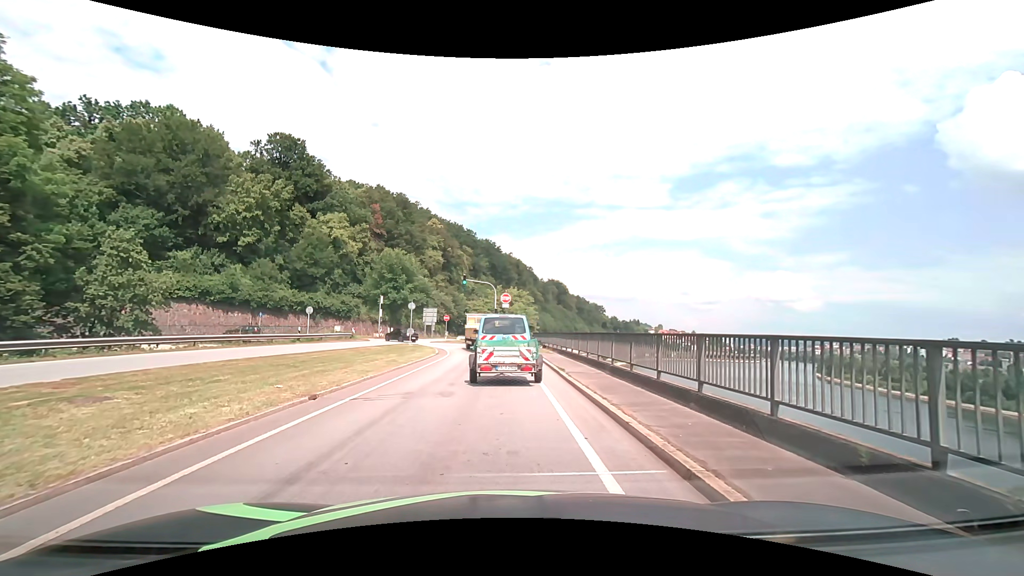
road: primary_link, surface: asphalt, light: Day
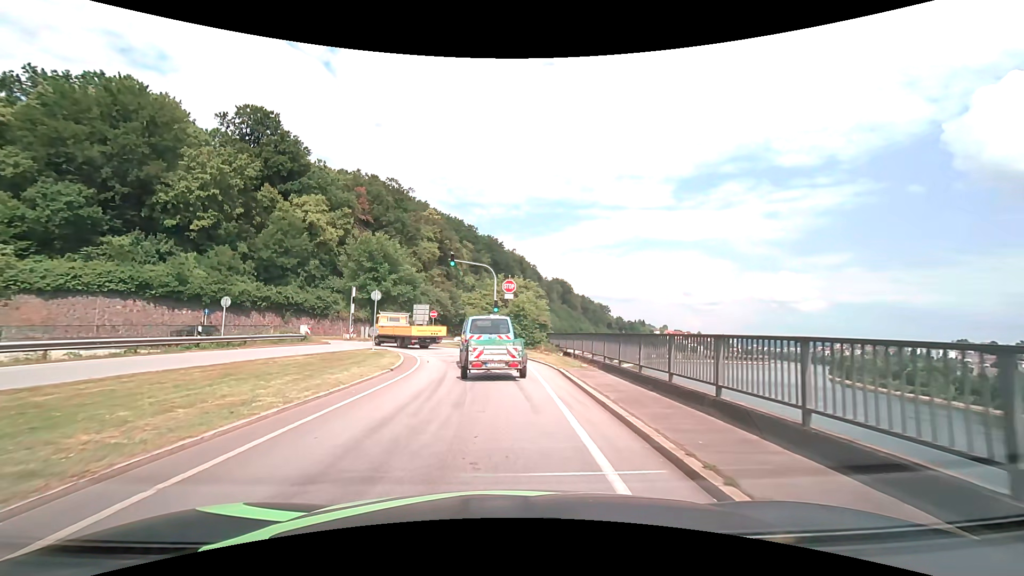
(+0.1, +13.0) m; 0°
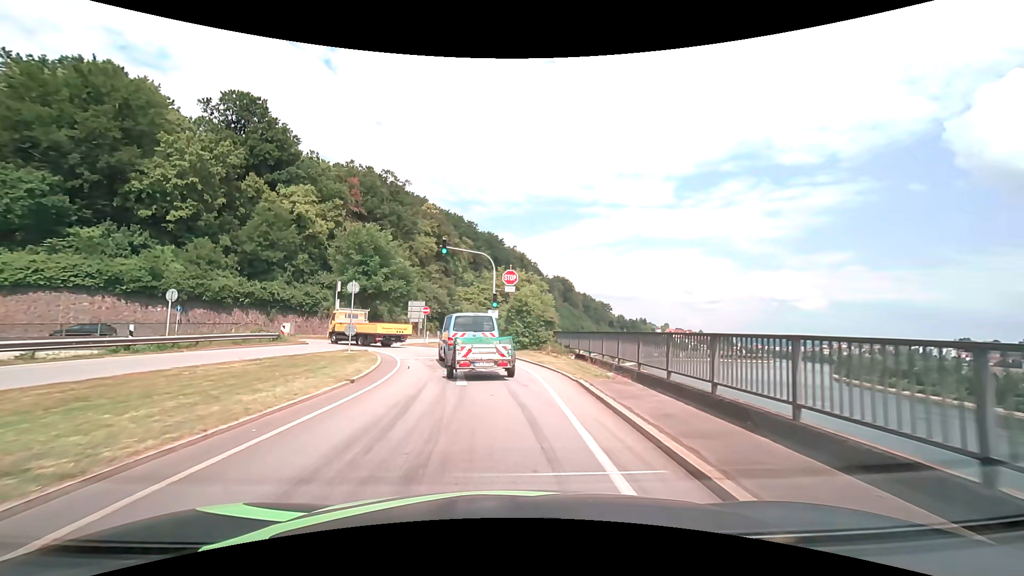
(0.0, +4.6) m; 0°
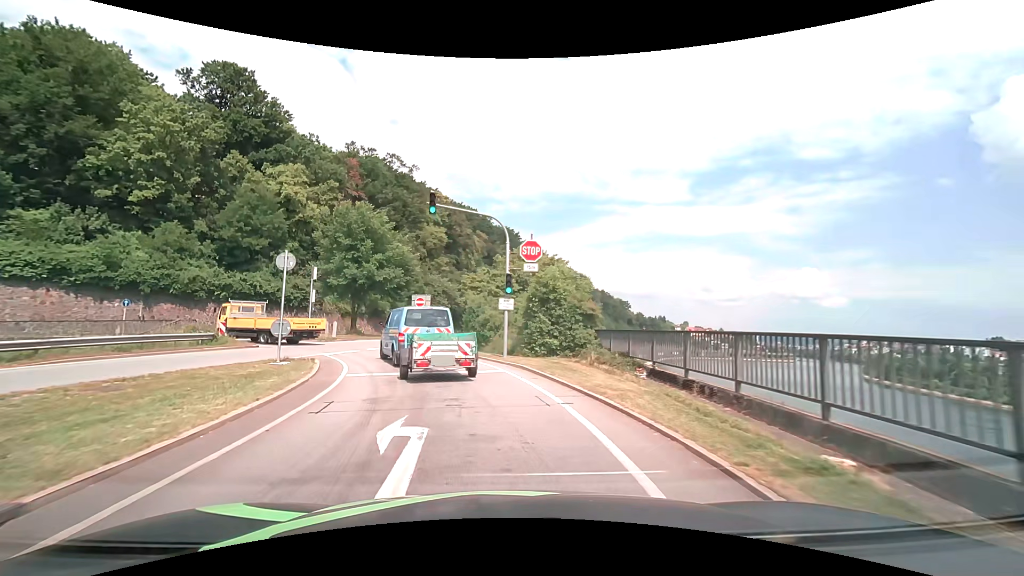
(-0.1, +9.5) m; -2°
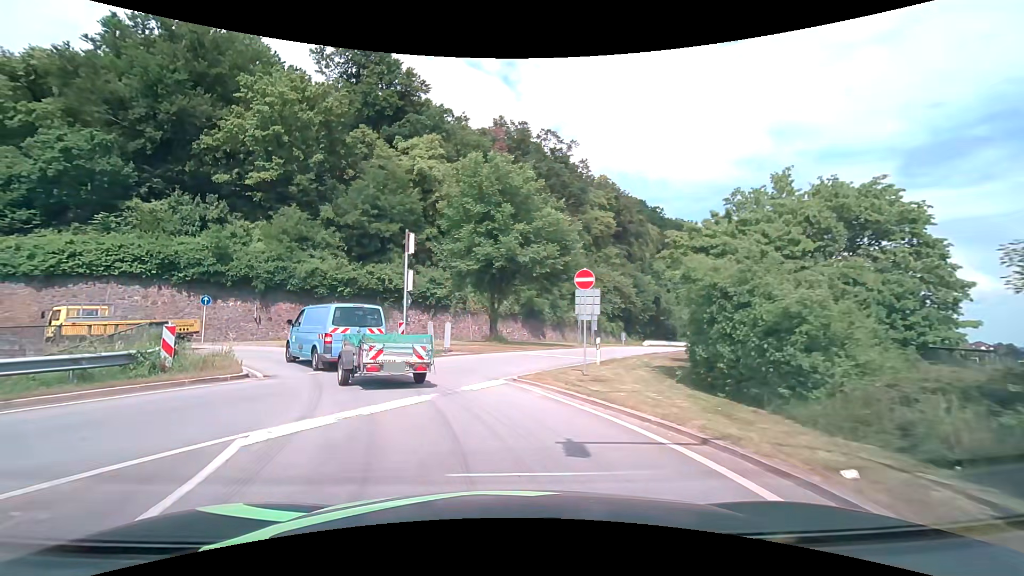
(-2.3, +16.9) m; -19°
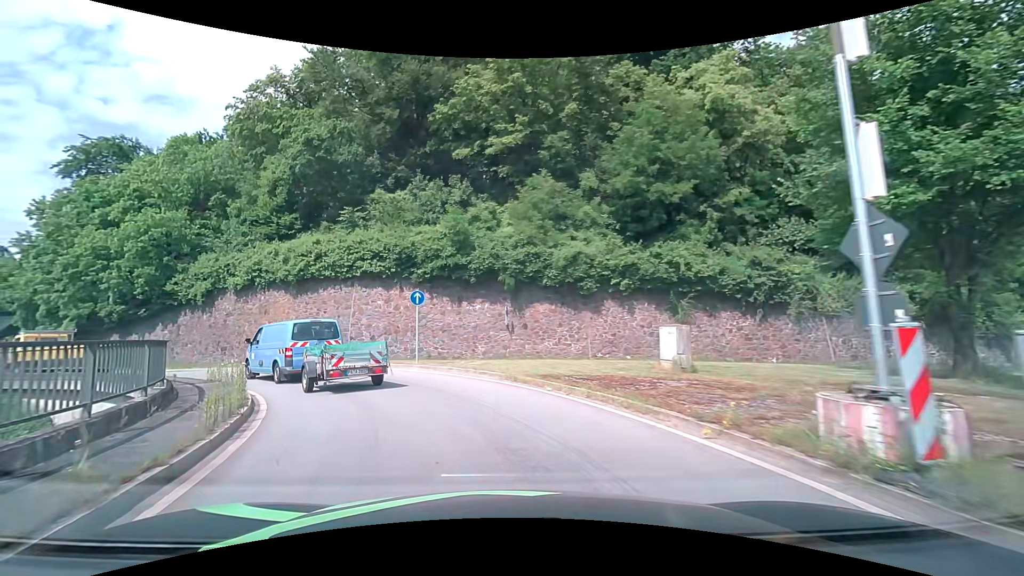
(-4.1, +15.7) m; -31°
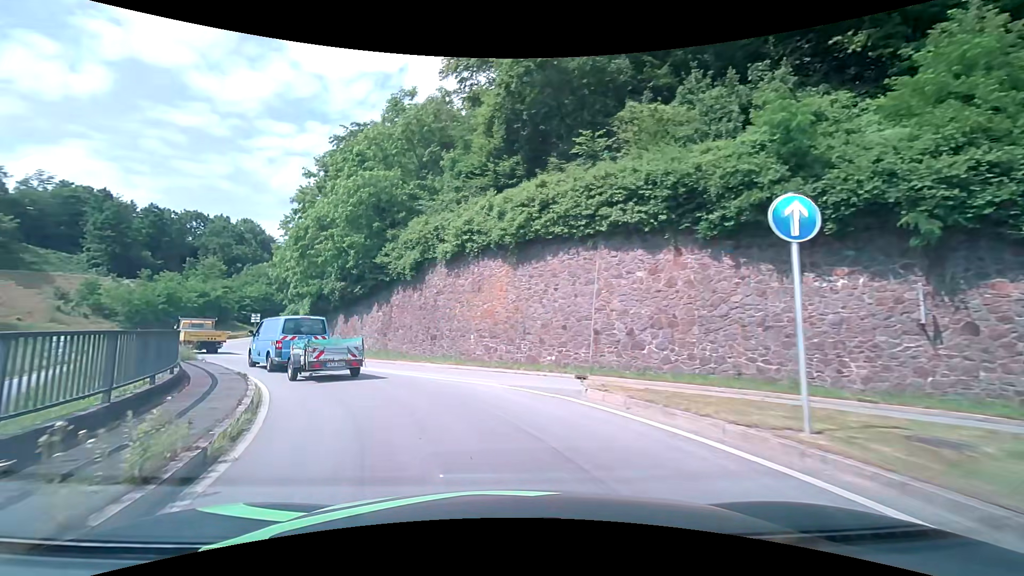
(-3.2, +13.3) m; -27°
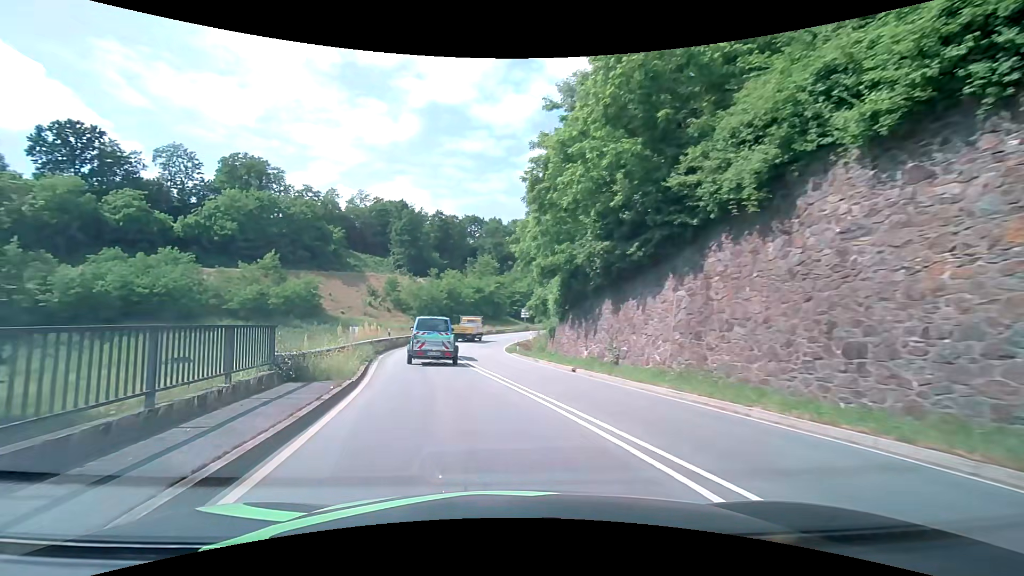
(-3.9, +14.8) m; -29°
(-1, +10) (-3, +20) (-5, +30) (-6, +39) (-7, +49) (-6, +59) (-4, +69) (-2, +79) (+1, +88) (+5, +98) m
